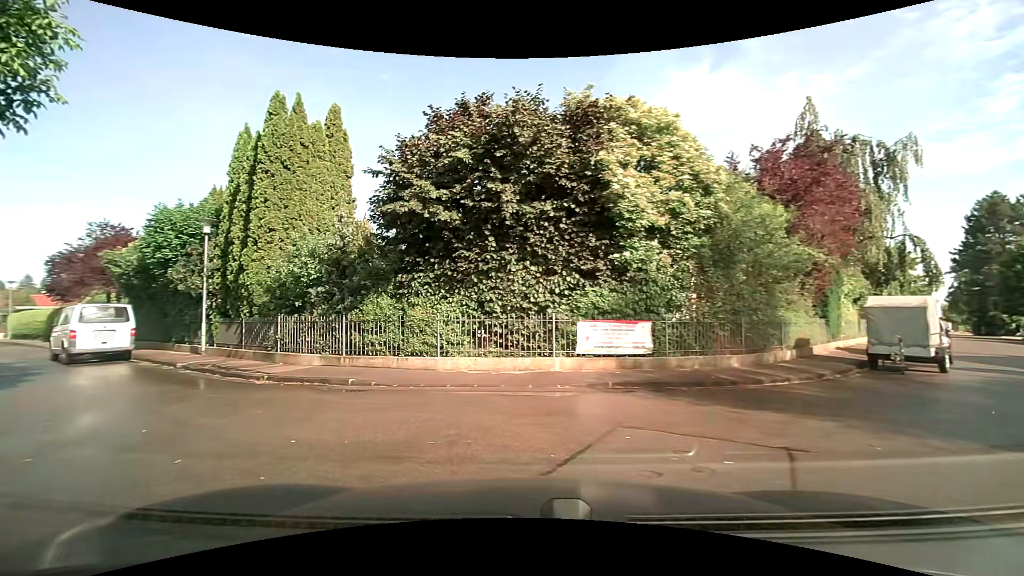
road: residential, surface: asphalt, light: Day
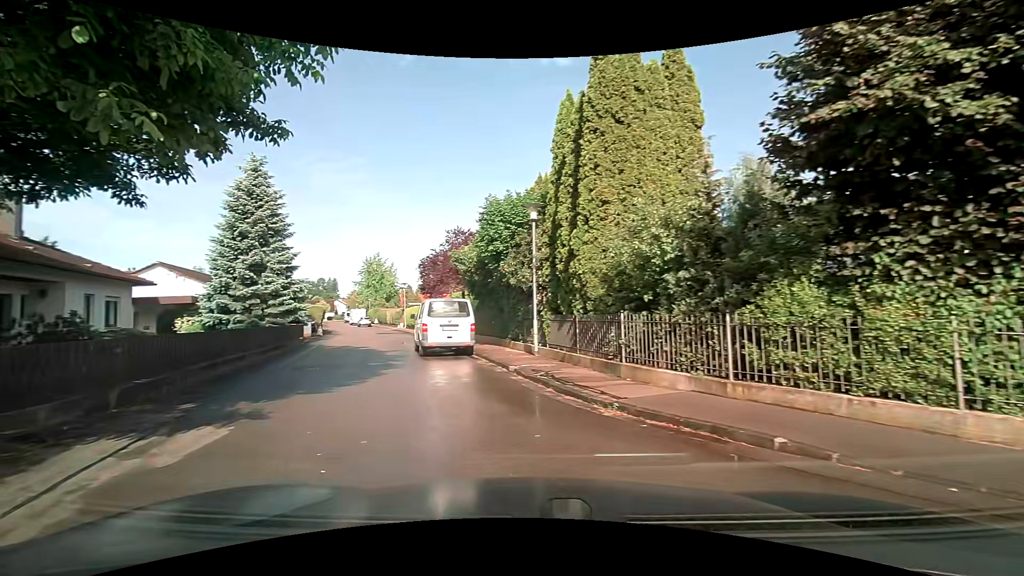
(-1.6, +4.6) m; -38°
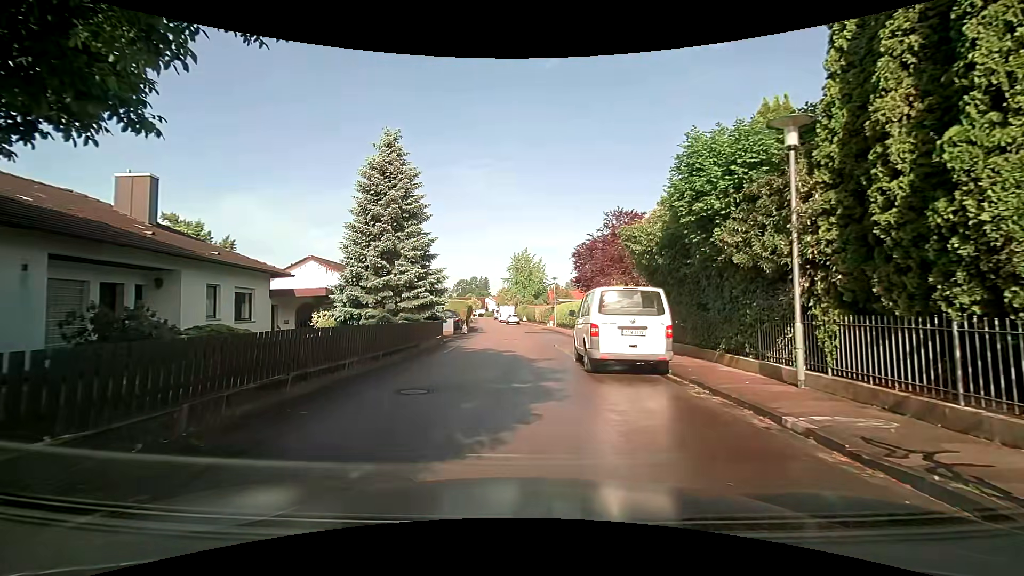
(-1.1, +5.7) m; -20°
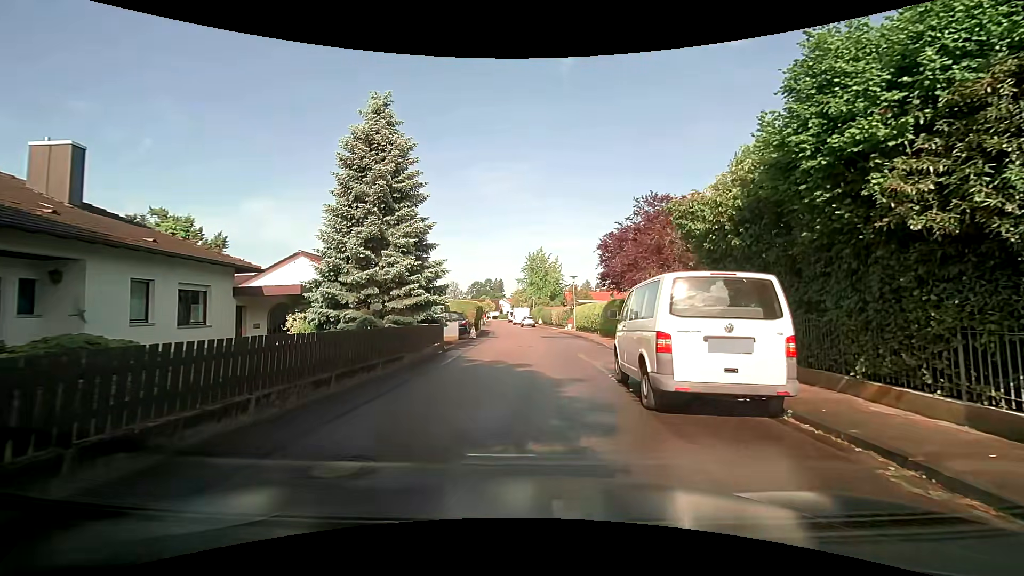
(0.0, +4.3) m; +1°
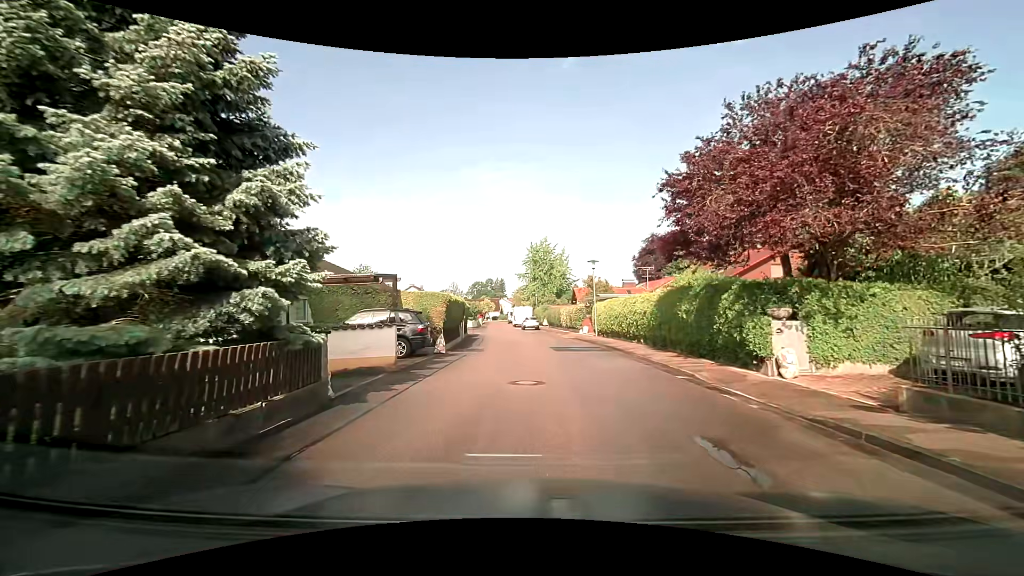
(-0.4, +12.3) m; -2°
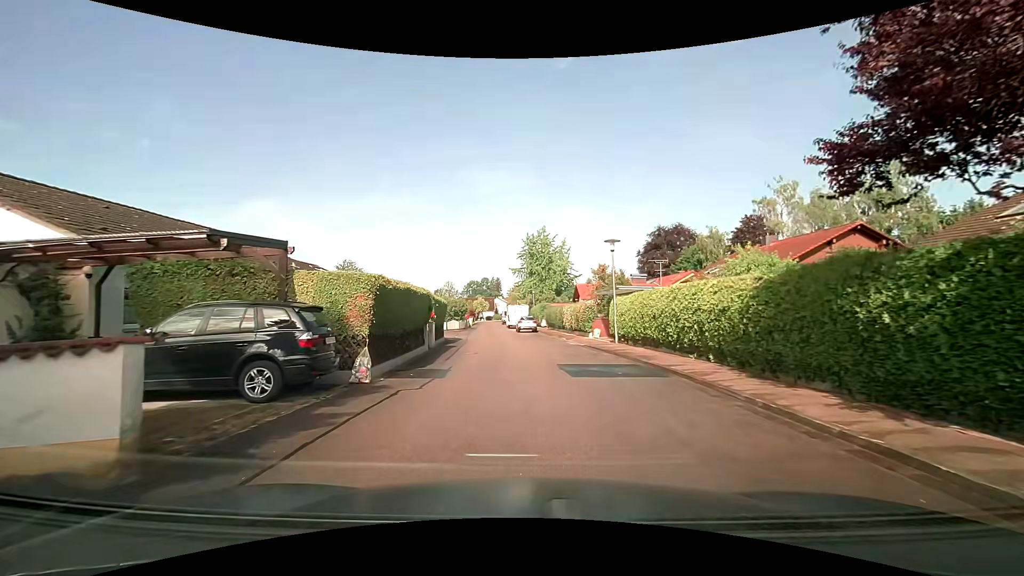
(+0.1, +8.6) m; +1°
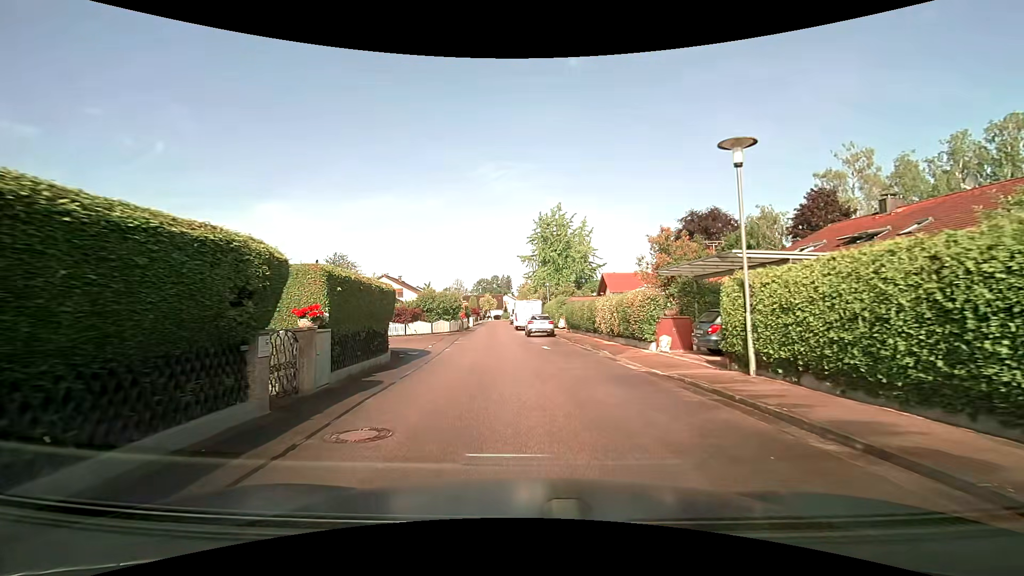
(-0.1, +13.0) m; -1°
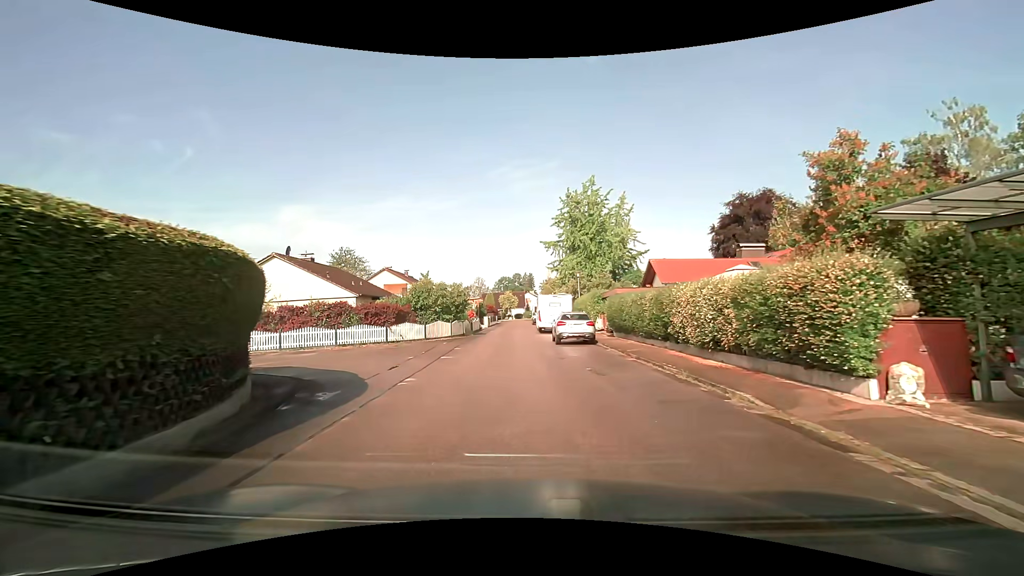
(-0.2, +9.9) m; -3°
(0, +10) (0, +20) (-1, +30) (-1, +40) (-1, +50) (-2, +60) (-1, +70) (-1, +80) (0, +90) (0, +100) m
